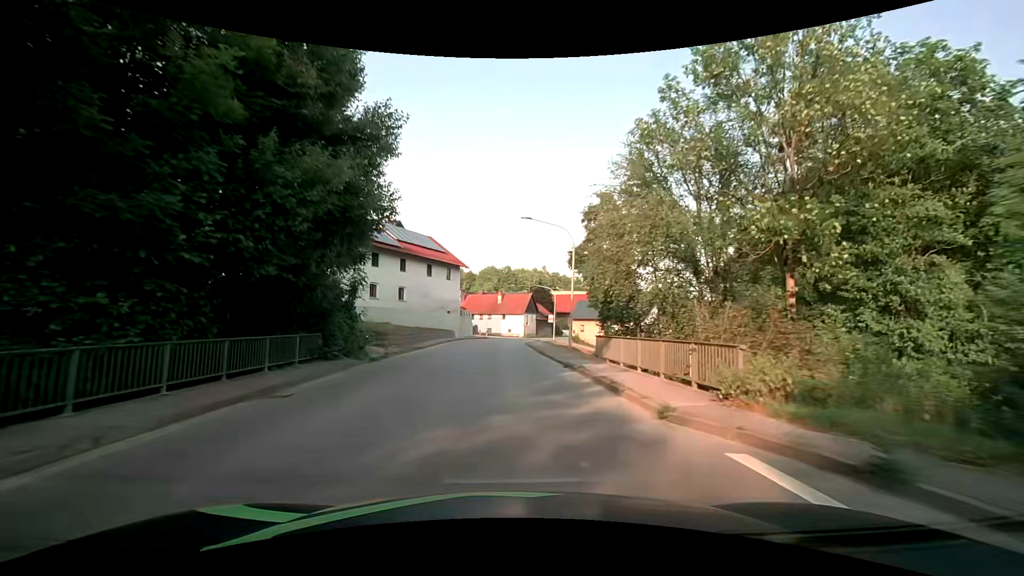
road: secondary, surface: asphalt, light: Day
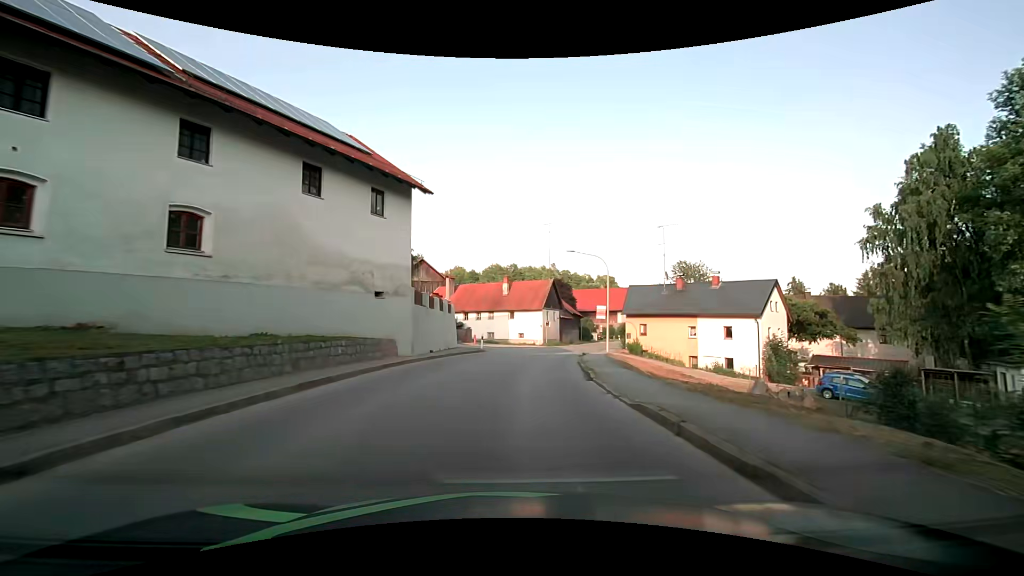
(-0.3, +30.3) m; -1°
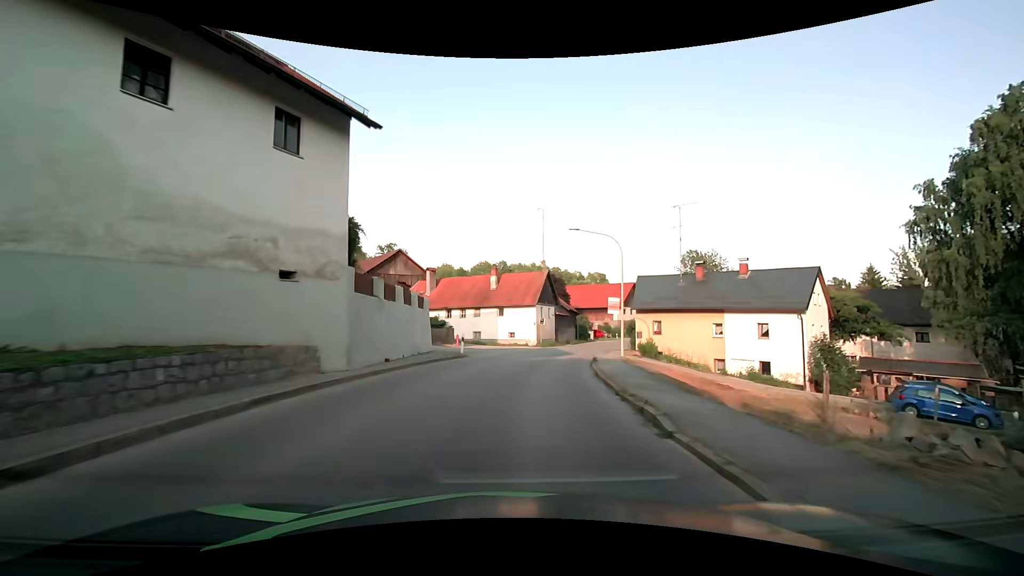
(+0.1, +7.5) m; +1°
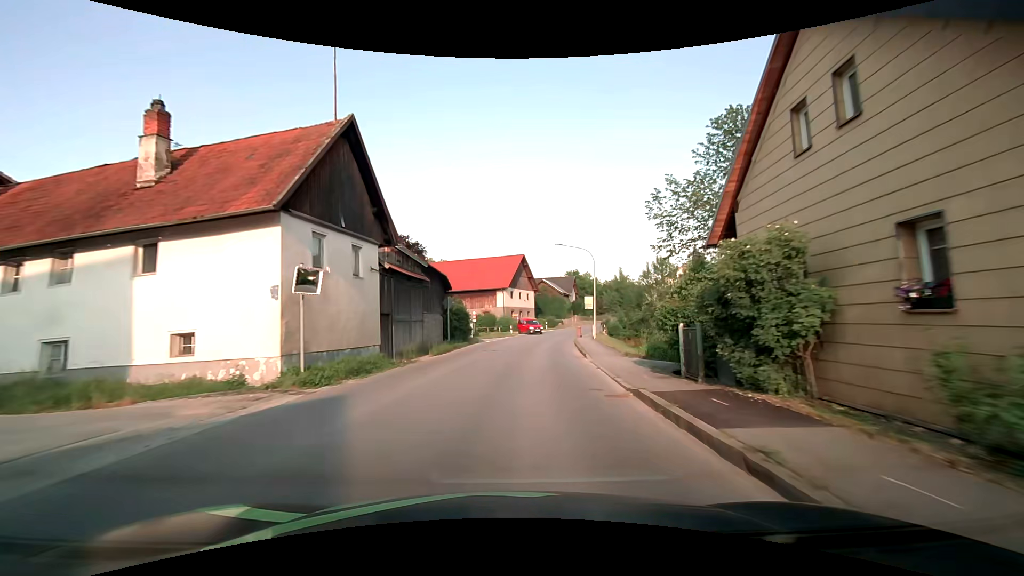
(+4.3, +37.7) m; +15°
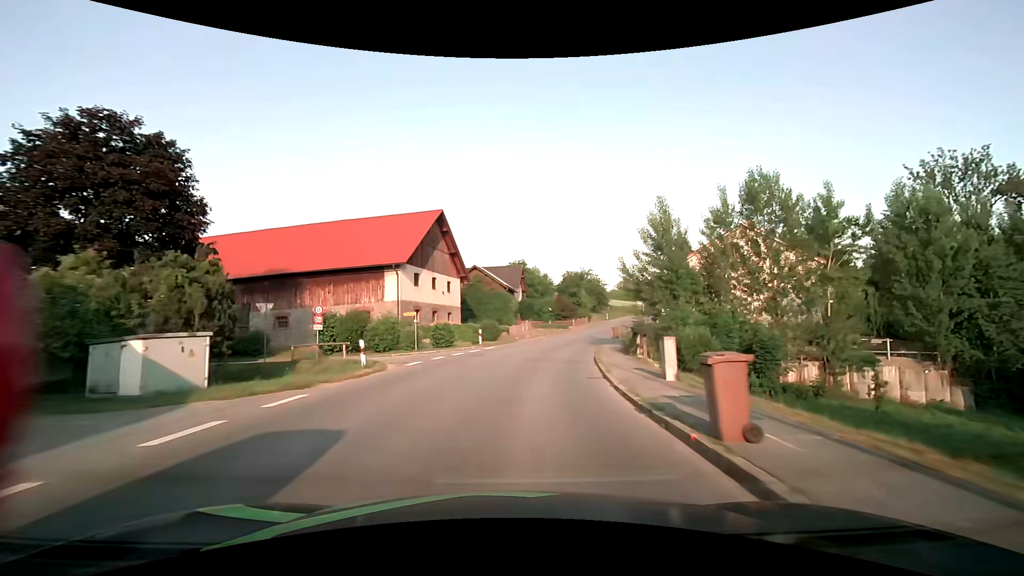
(+2.9, +37.9) m; +8°
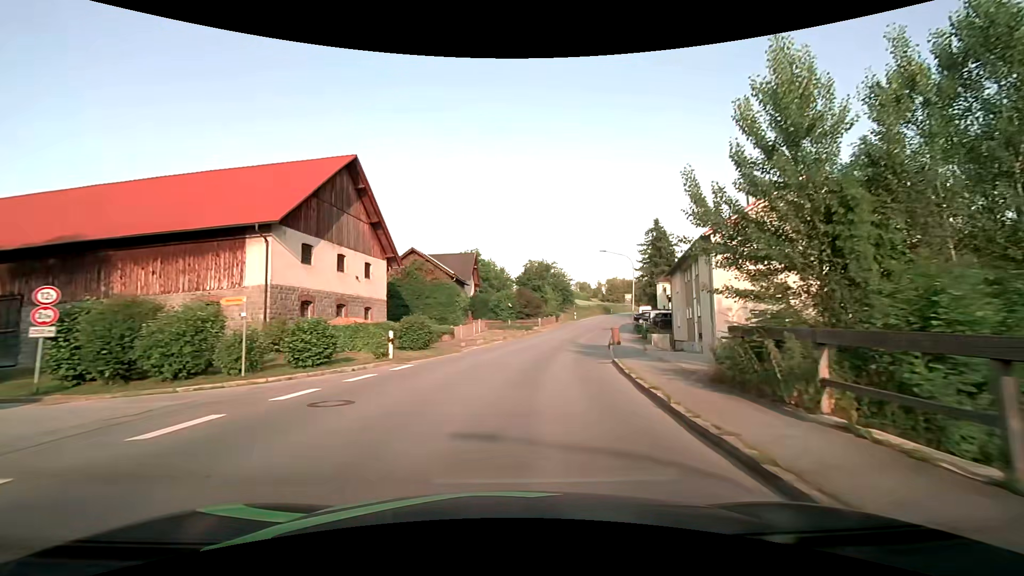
(+0.6, +15.1) m; +5°
(0, +10) (+2, +20) (+4, +30) (+6, +39) (+8, +49) (+11, +59) (+14, +68) (+17, +78) (+20, +87) (+23, +97) m
